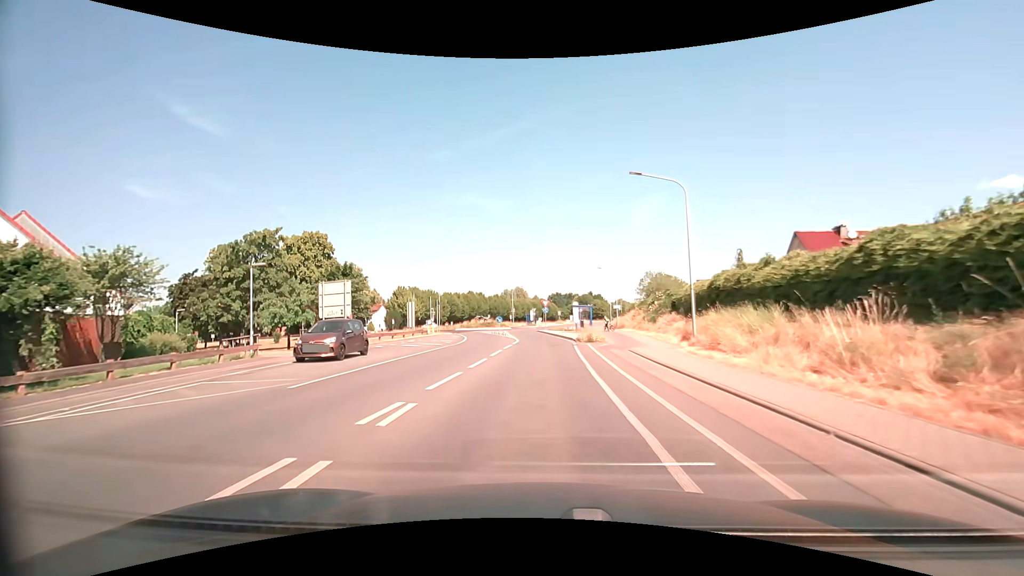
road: tertiary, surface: asphalt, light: Day
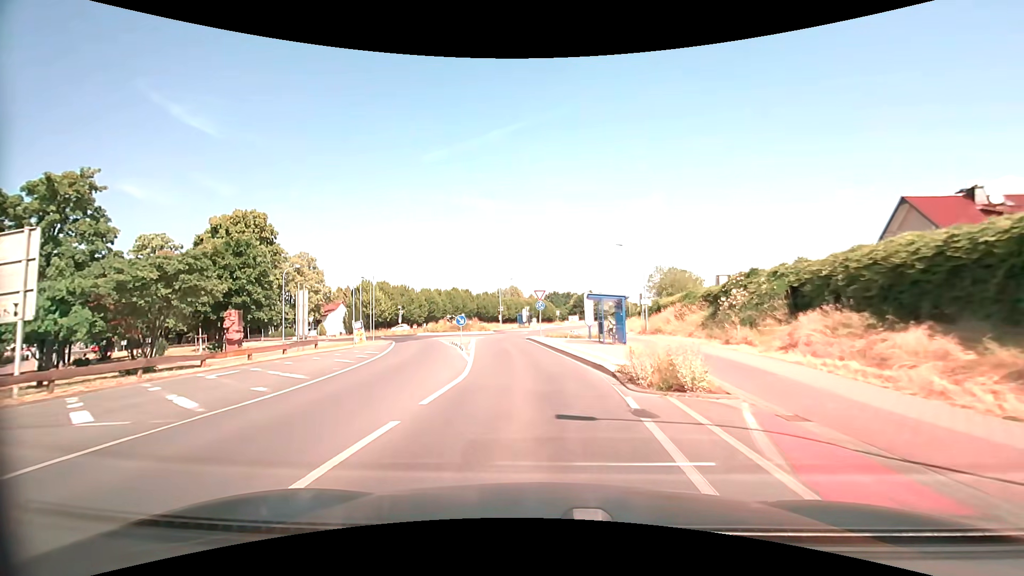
(+0.1, +19.6) m; 0°
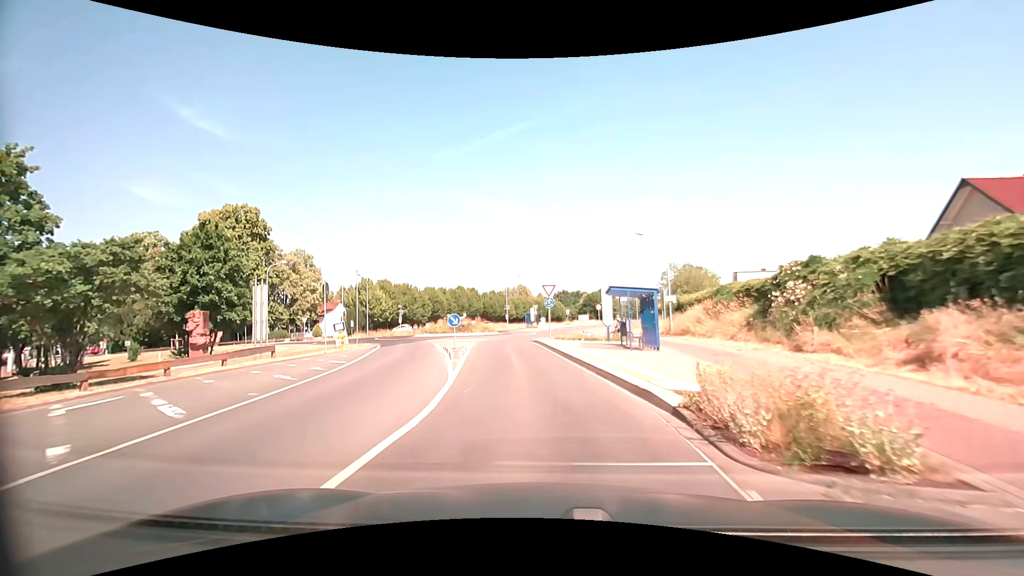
(0.0, +4.7) m; -1°
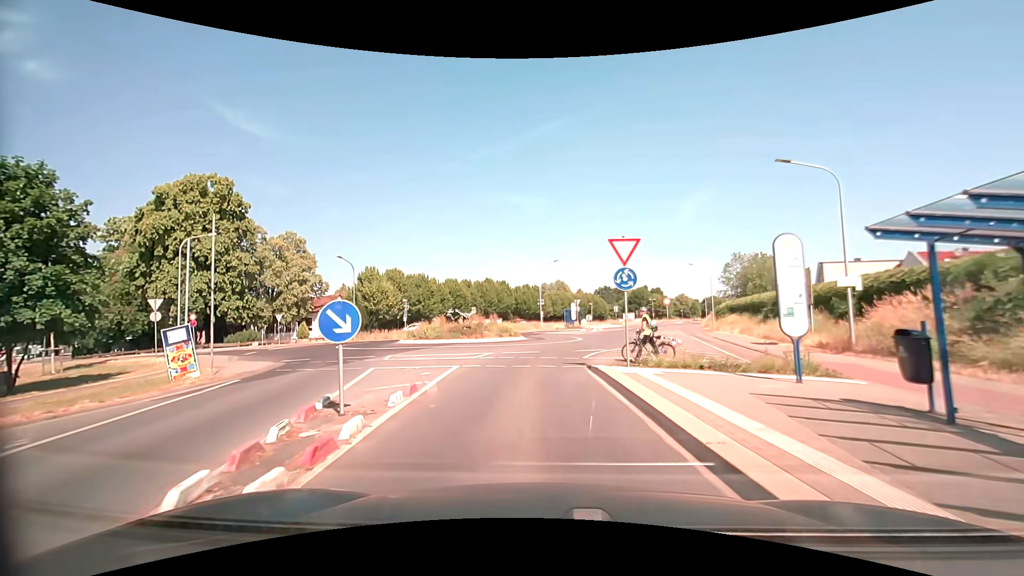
(-0.6, +16.0) m; -5°
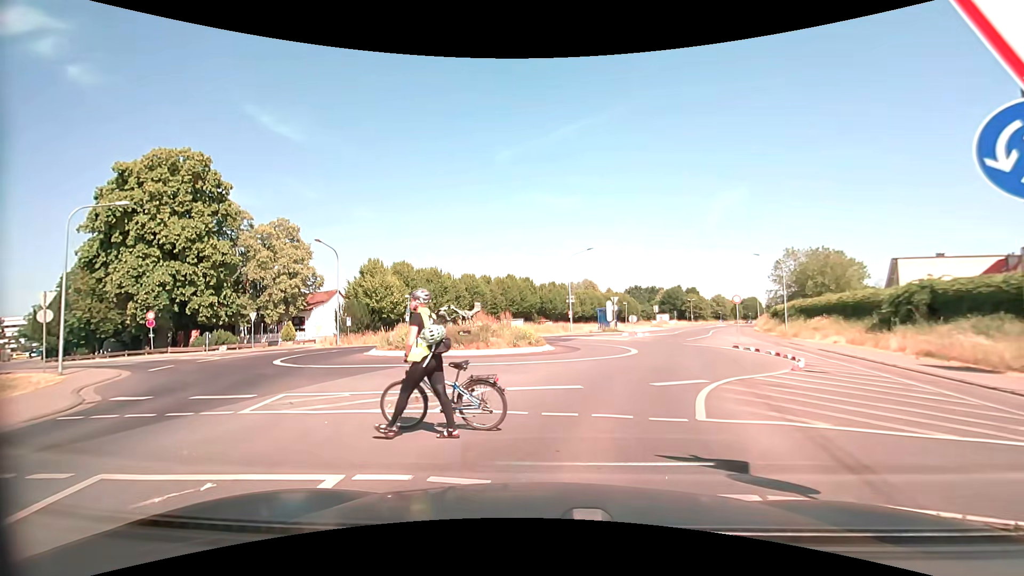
(-0.3, +9.4) m; -2°
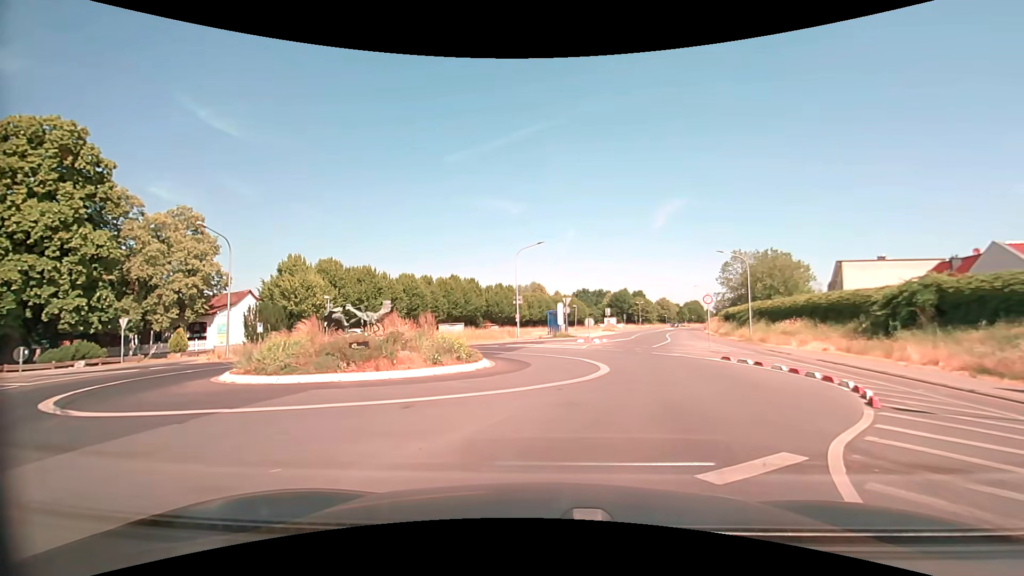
(+0.1, +6.5) m; +5°
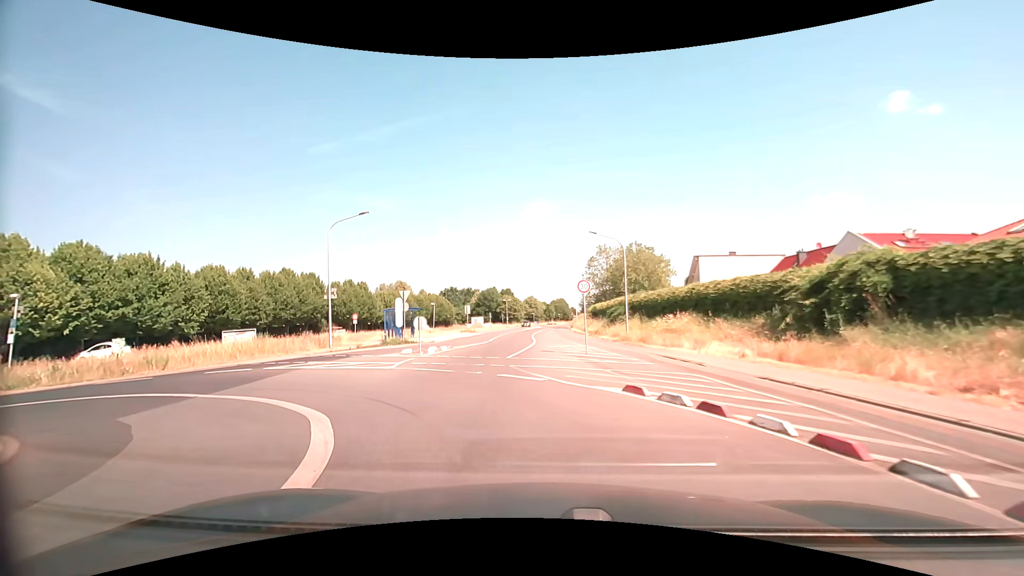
(+2.3, +10.7) m; +16°
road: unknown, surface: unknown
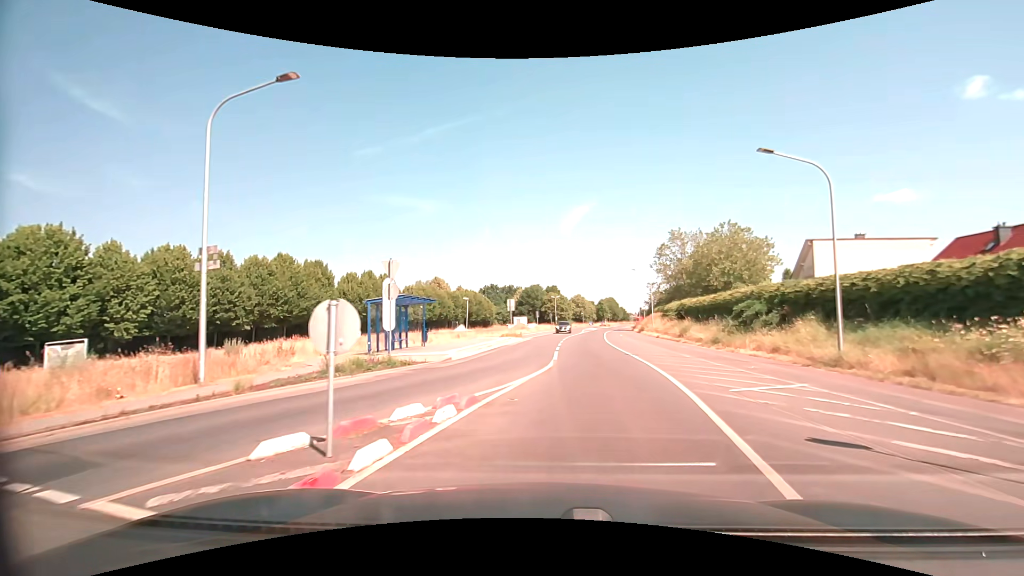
(-2.9, +16.9) m; -6°
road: tertiary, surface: asphalt
